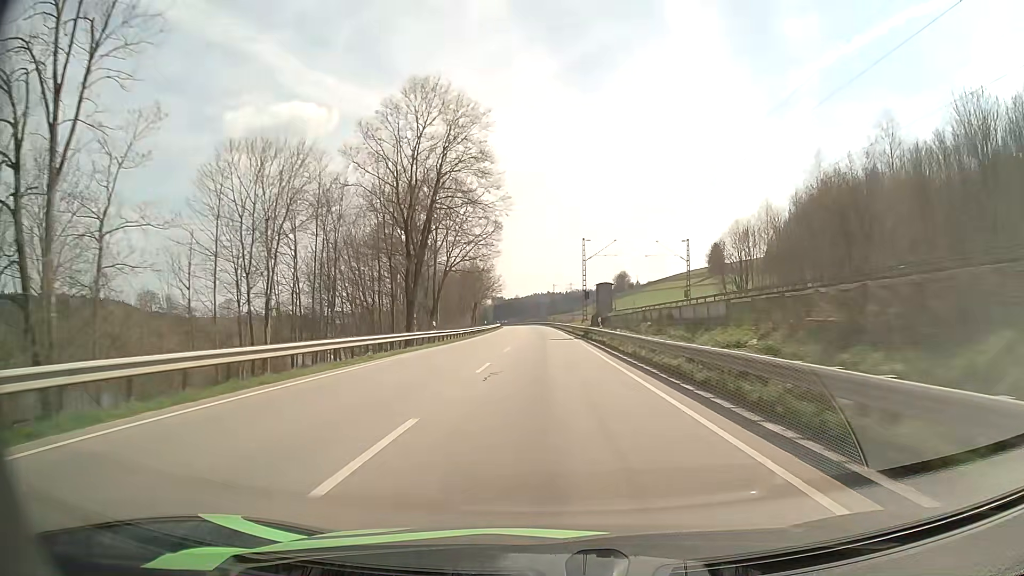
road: primary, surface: asphalt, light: Day
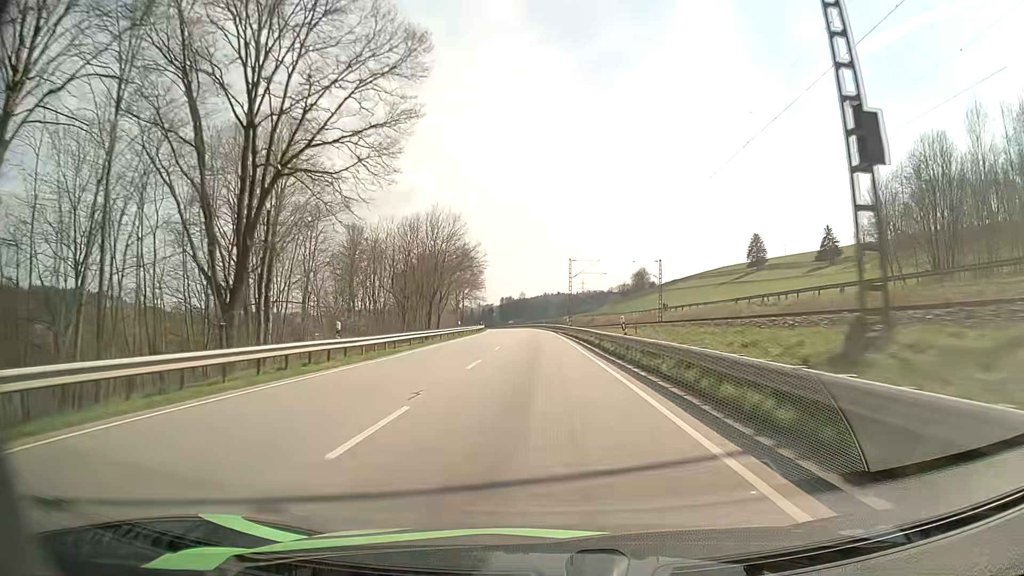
(-0.1, +60.1) m; -1°
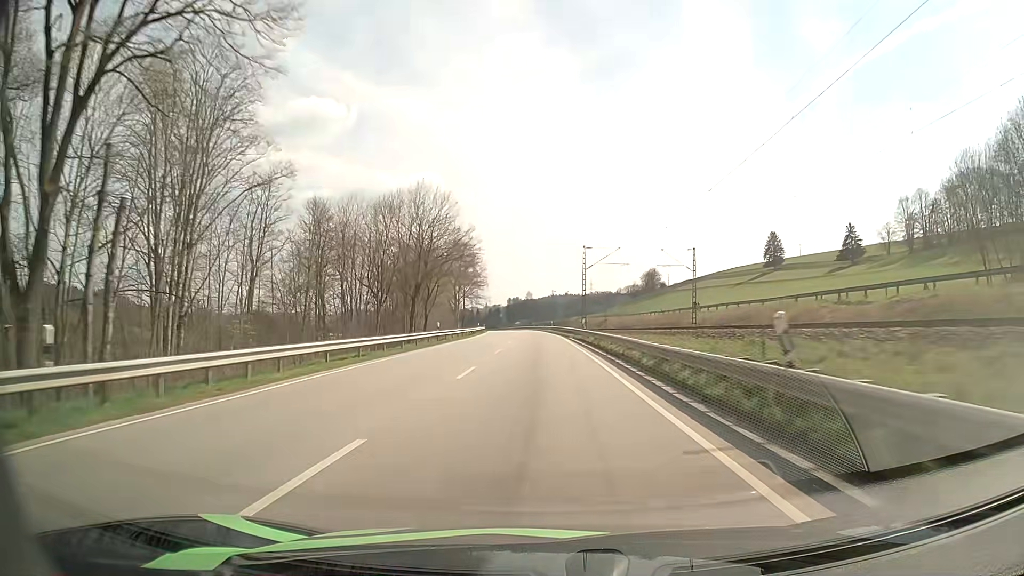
(-0.1, +15.0) m; -1°
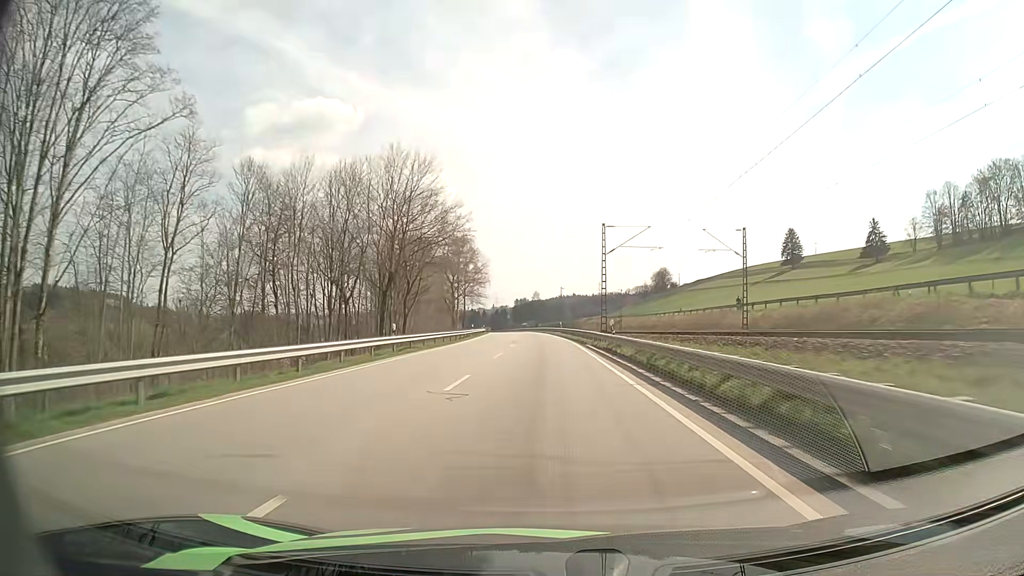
(-0.1, +15.0) m; -1°
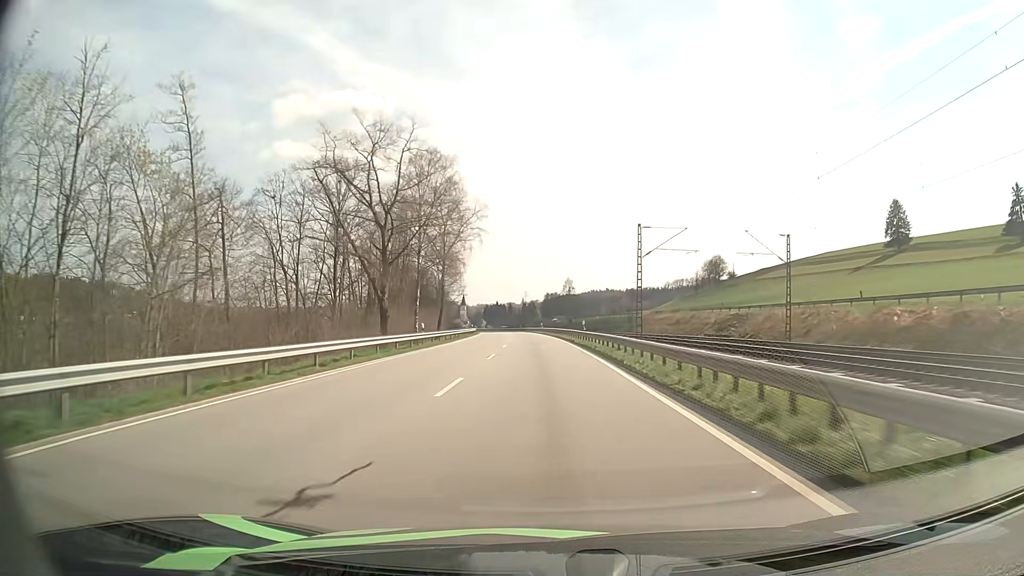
(-1.6, +74.9) m; -3°
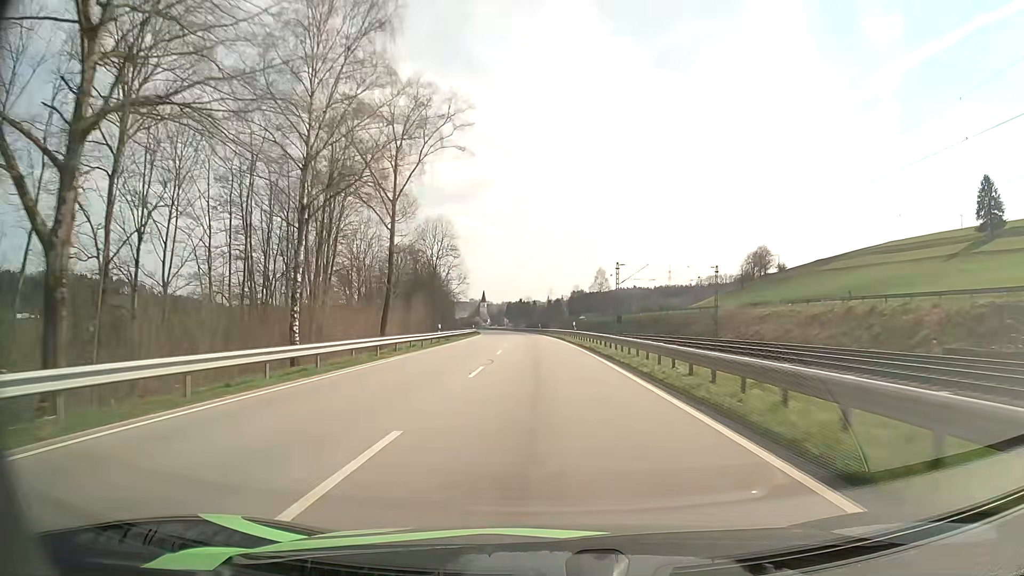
(-0.8, +44.7) m; -2°
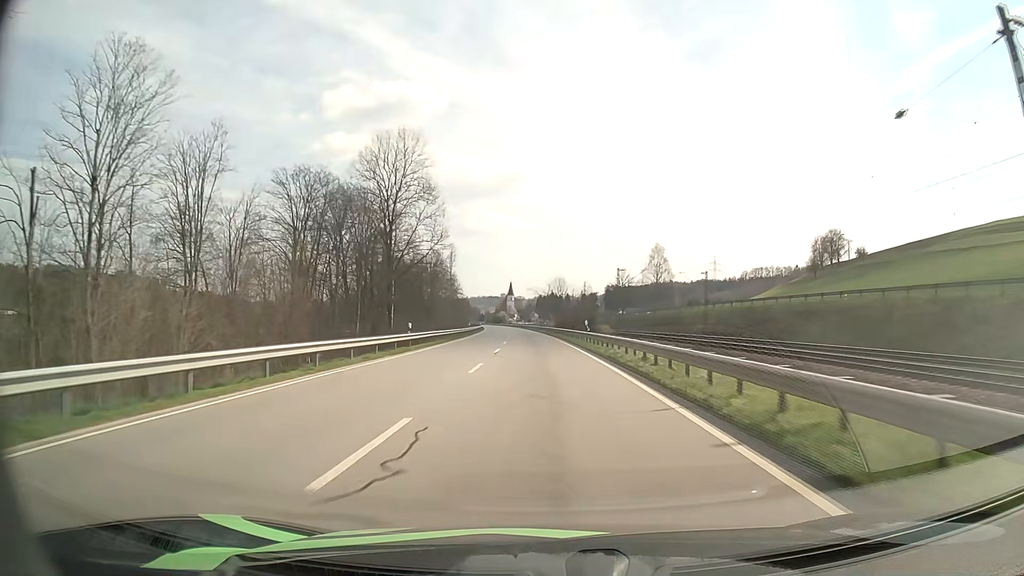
(-1.4, +60.4) m; -2°
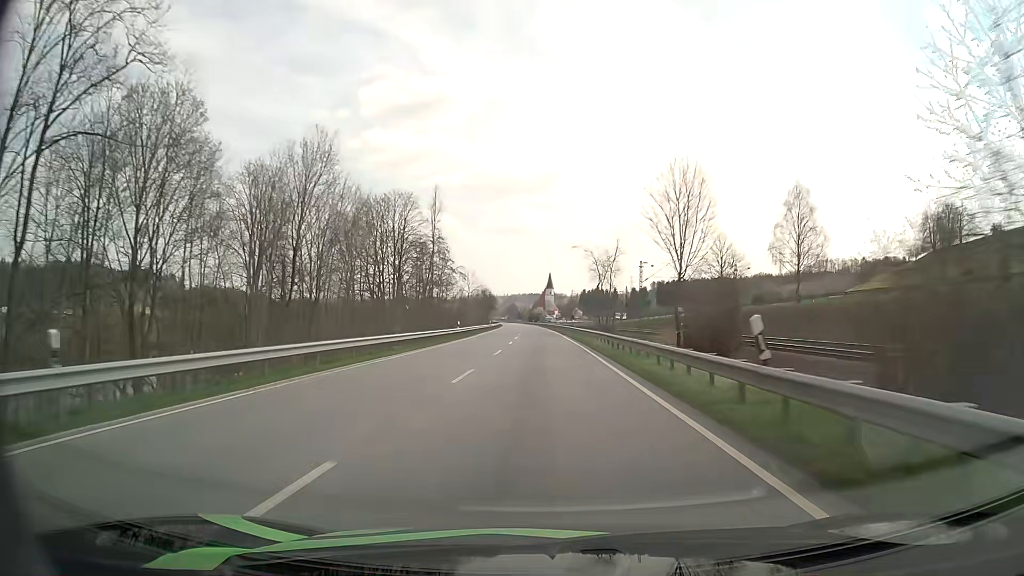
(-2.7, +76.7) m; -4°
(0, +10) (0, +20) (0, +30) (0, +40) (-1, +50) (-1, +60) (-1, +70) (-1, +80) (-2, +90) (-2, +100) m
